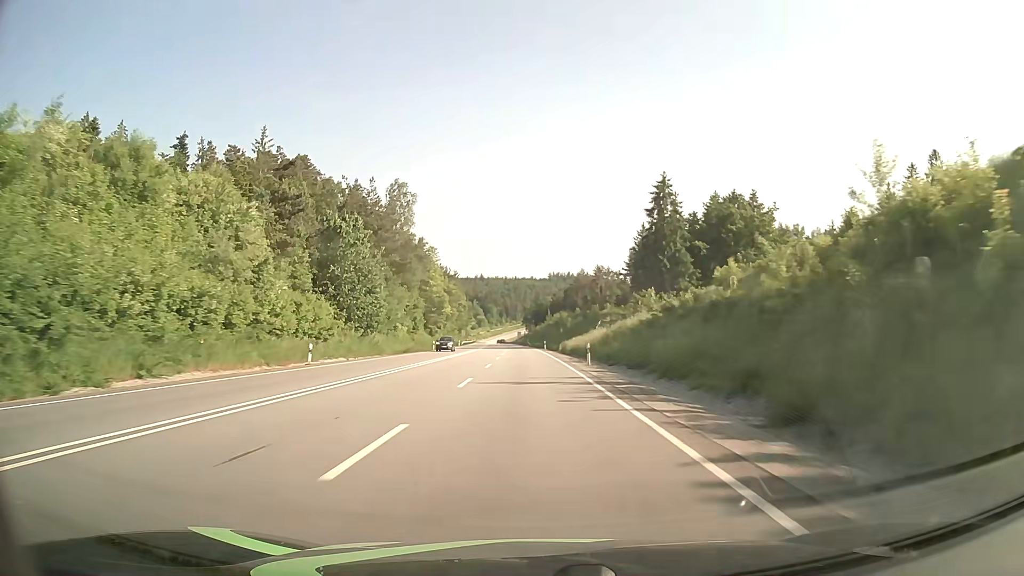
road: primary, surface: asphalt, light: Day
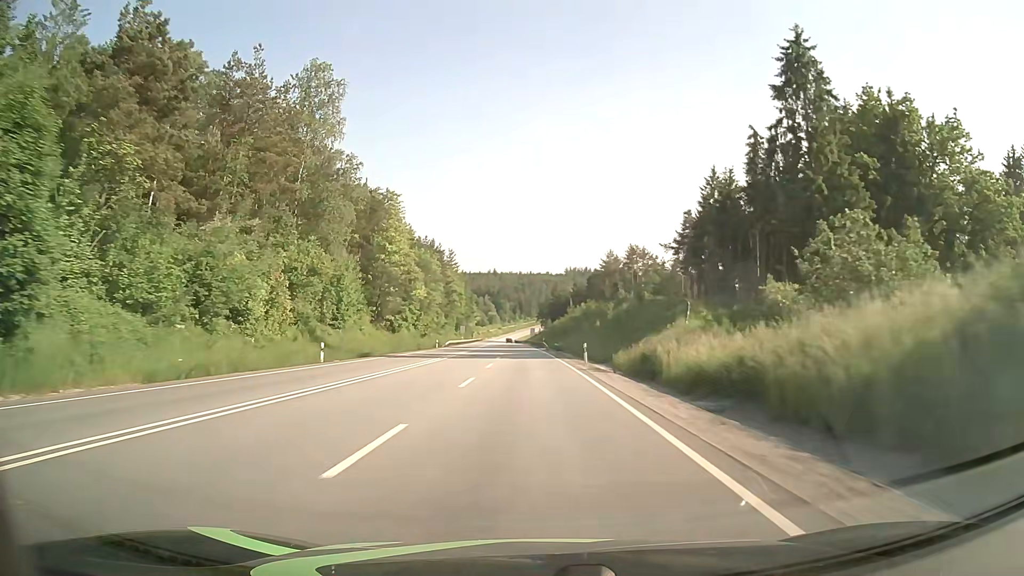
(-0.6, +47.6) m; -1°
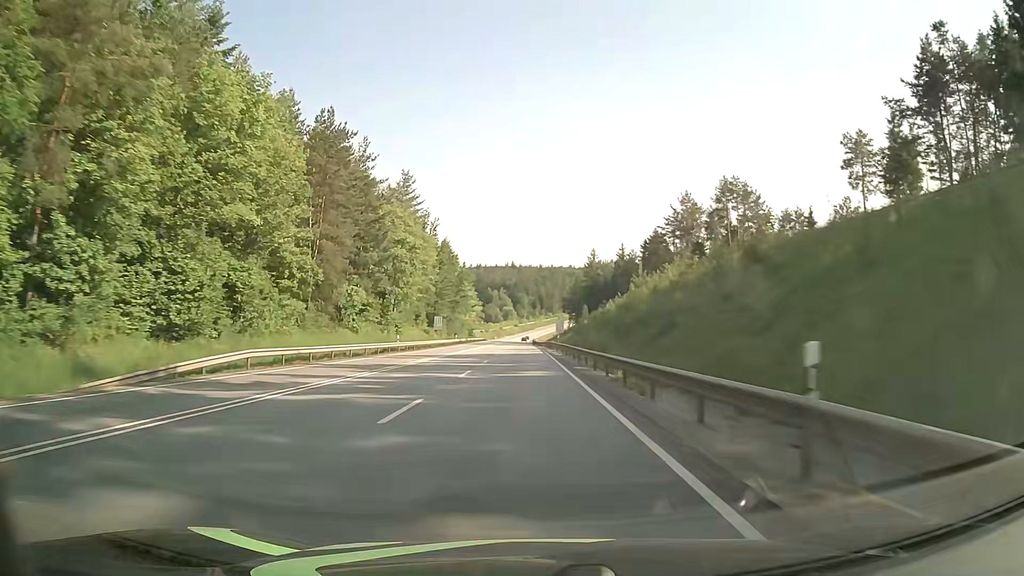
(-1.3, +79.3) m; -2°
(0, +10) (0, +20) (0, +30) (0, +40) (0, +50) (-1, +60) (-1, +70) (-1, +80) (-1, +90) (-1, +100) m
